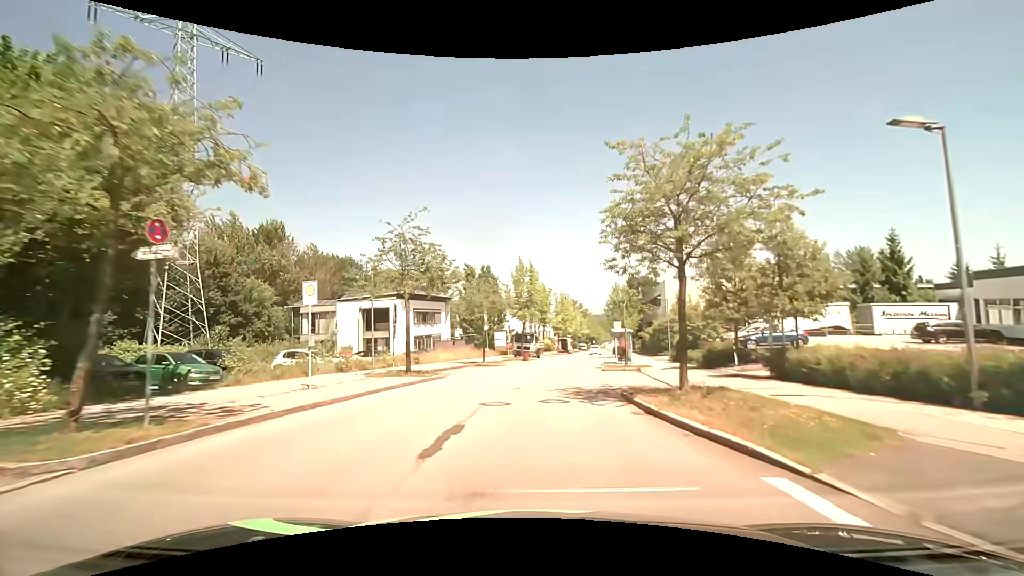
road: residential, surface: asphalt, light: Day
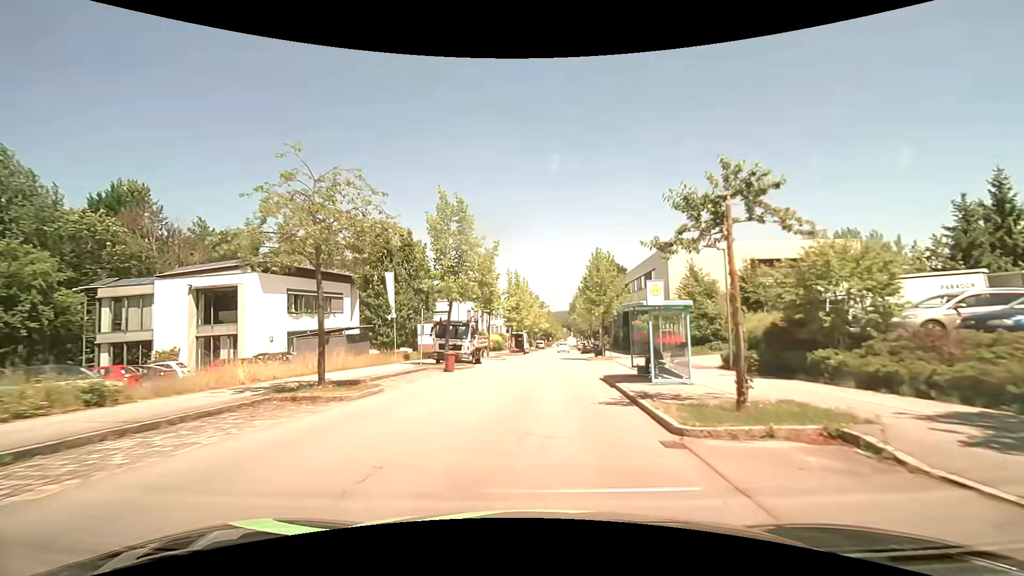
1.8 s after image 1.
(+1.1, +21.0) m; +5°
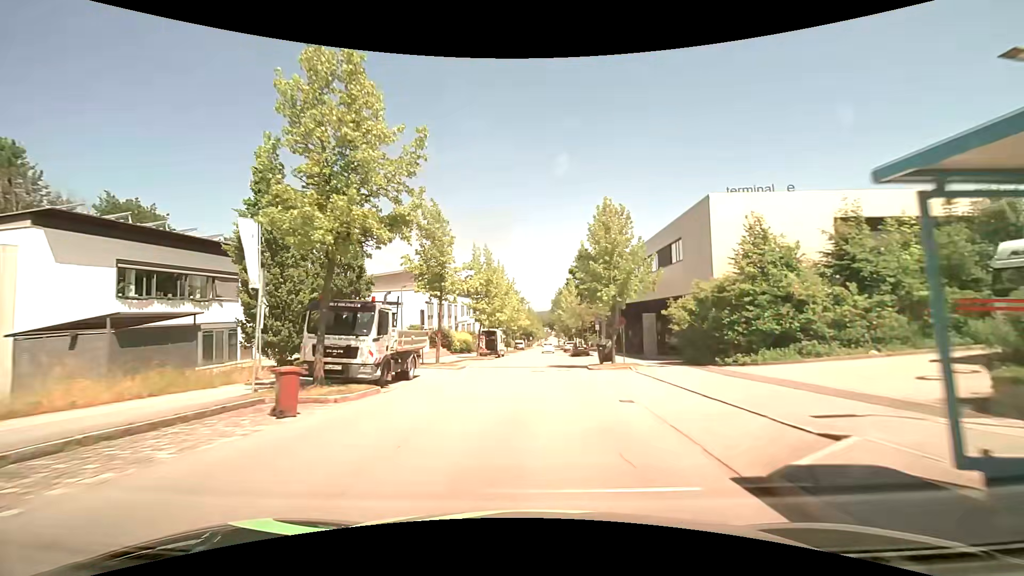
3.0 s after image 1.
(+0.4, +14.3) m; +3°
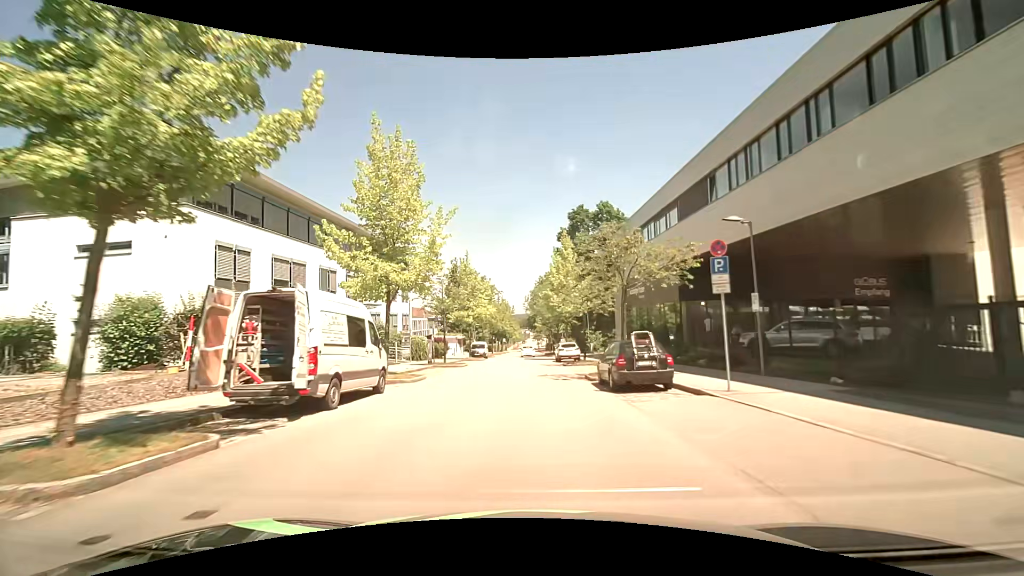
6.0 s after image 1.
(+0.8, +35.0) m; +2°
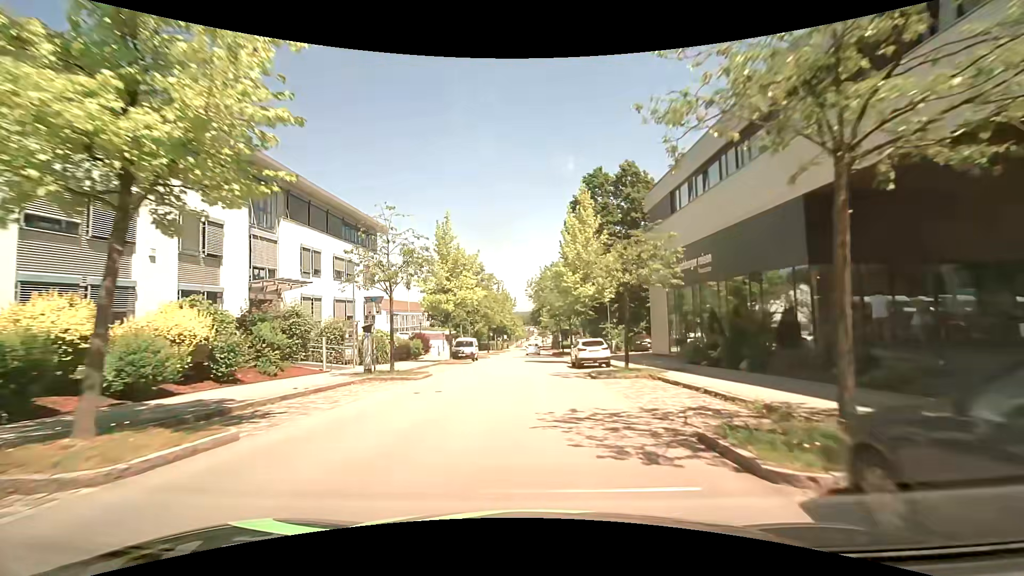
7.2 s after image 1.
(0.0, +13.7) m; 0°
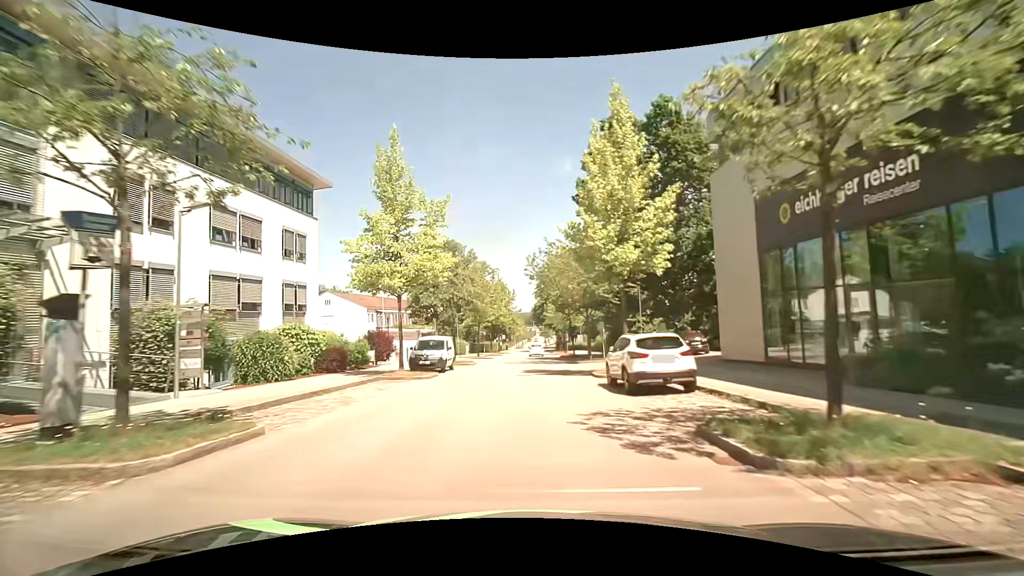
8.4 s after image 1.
(0.0, +13.6) m; 0°
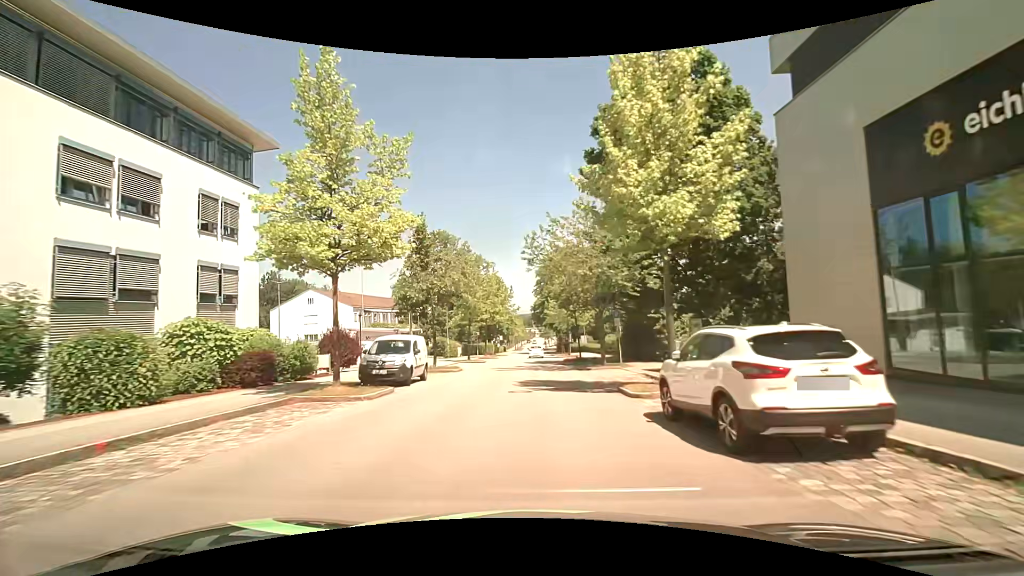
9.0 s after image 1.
(0.0, +7.0) m; 0°
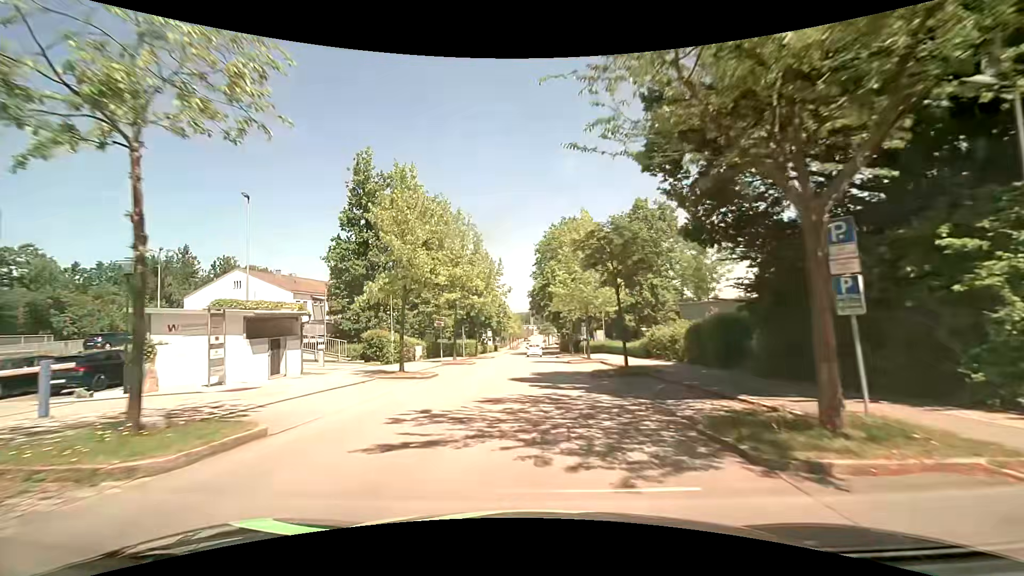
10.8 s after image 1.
(0.0, +21.2) m; 0°
(0, +10) (0, +20) (0, +30) (0, +40) (0, +50) (+1, +60) (+1, +70) (+1, +80) (+1, +90) (+1, +100) m
